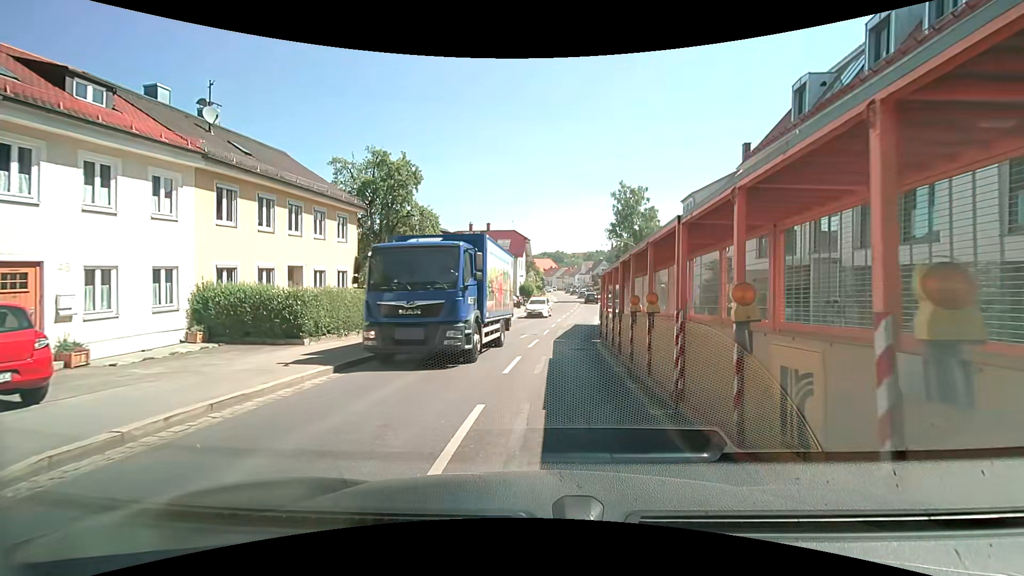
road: secondary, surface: asphalt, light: Day
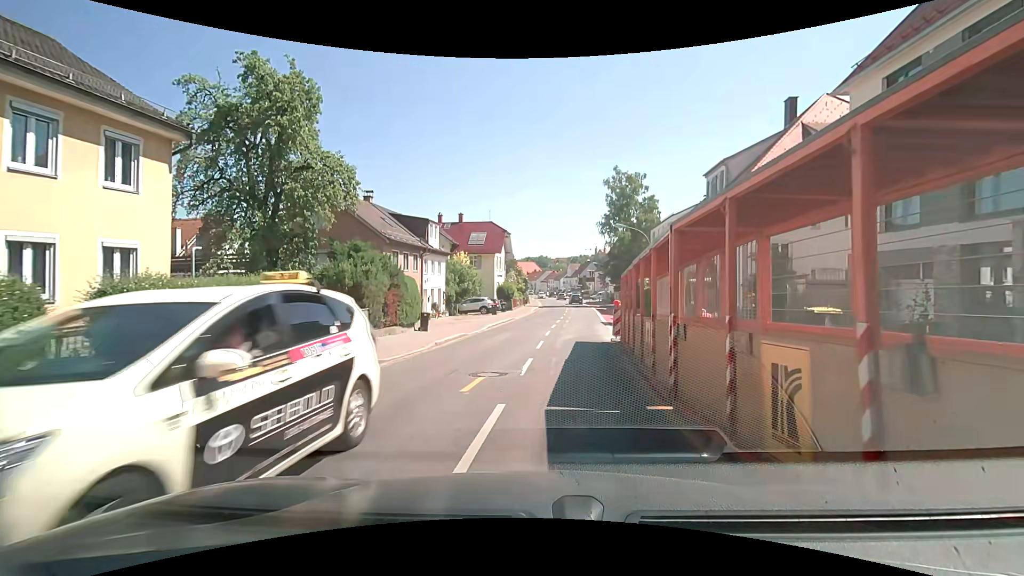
(+0.1, +11.8) m; +2°
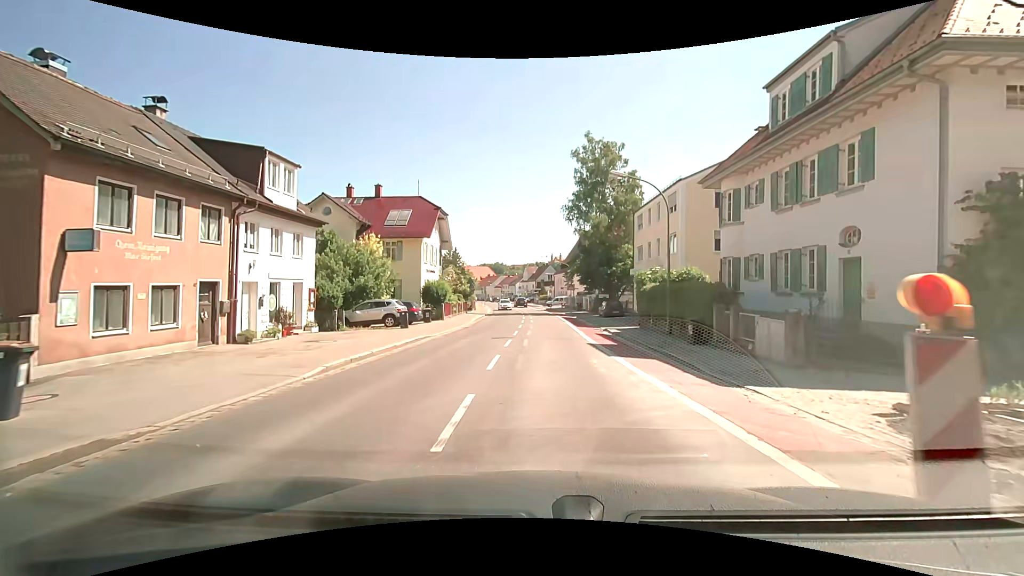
(+0.7, +17.3) m; +5°
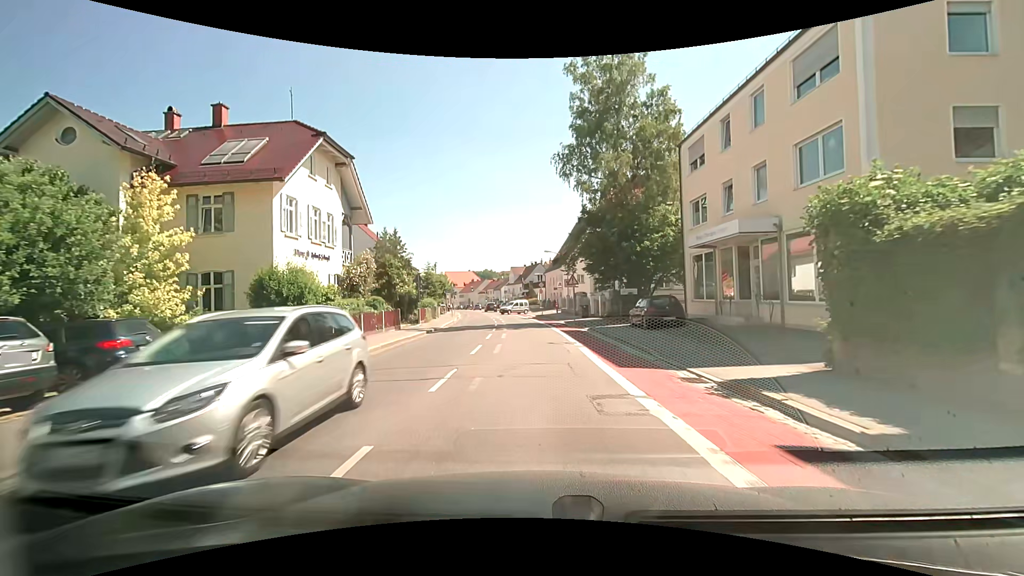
(+0.5, +20.9) m; +1°
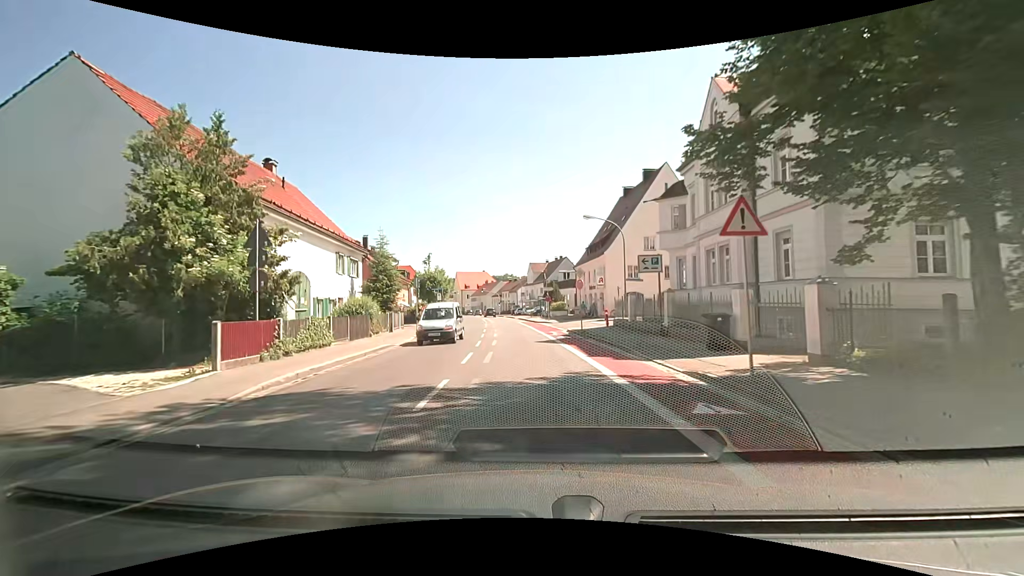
(-0.8, +25.7) m; -2°
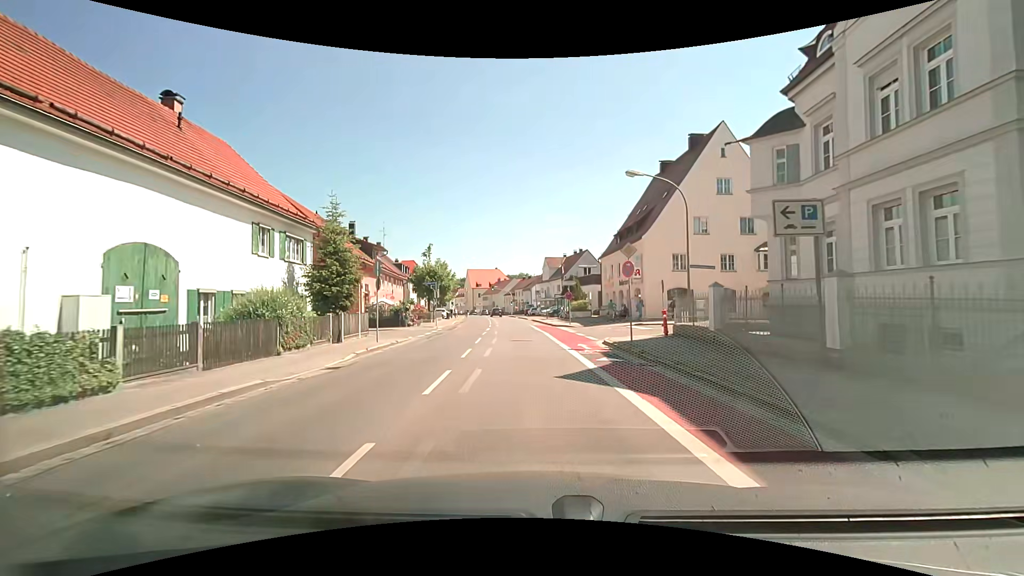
(-0.3, +10.7) m; -2°
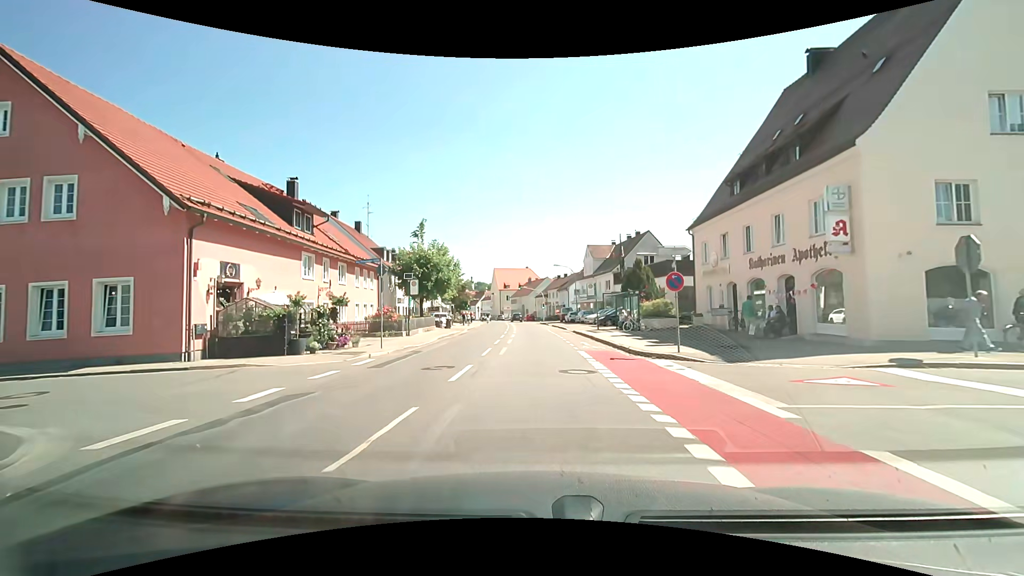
(-0.6, +21.9) m; -4°
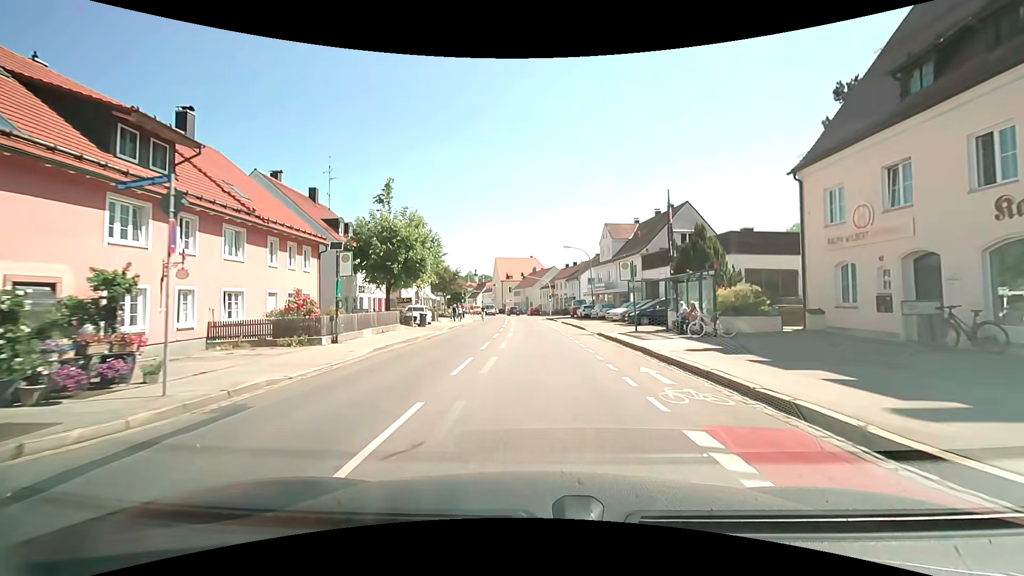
(-0.1, +12.3) m; -1°
(0, +10) (0, +20) (0, +30) (0, +40) (-1, +50) (-1, +60) (-2, +70) (-3, +80) (-4, +90) (-5, +100) m
